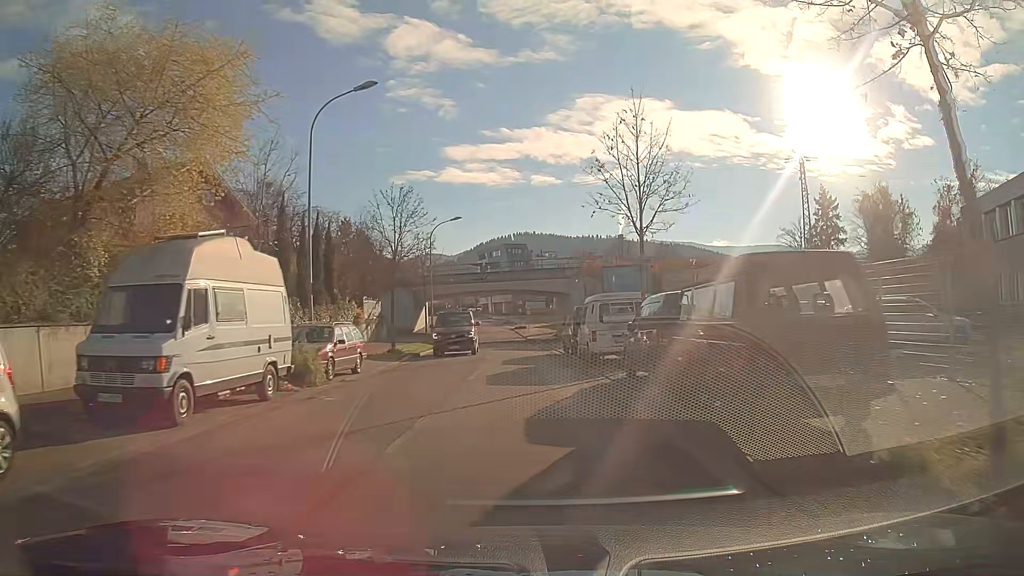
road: secondary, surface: asphalt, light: Day
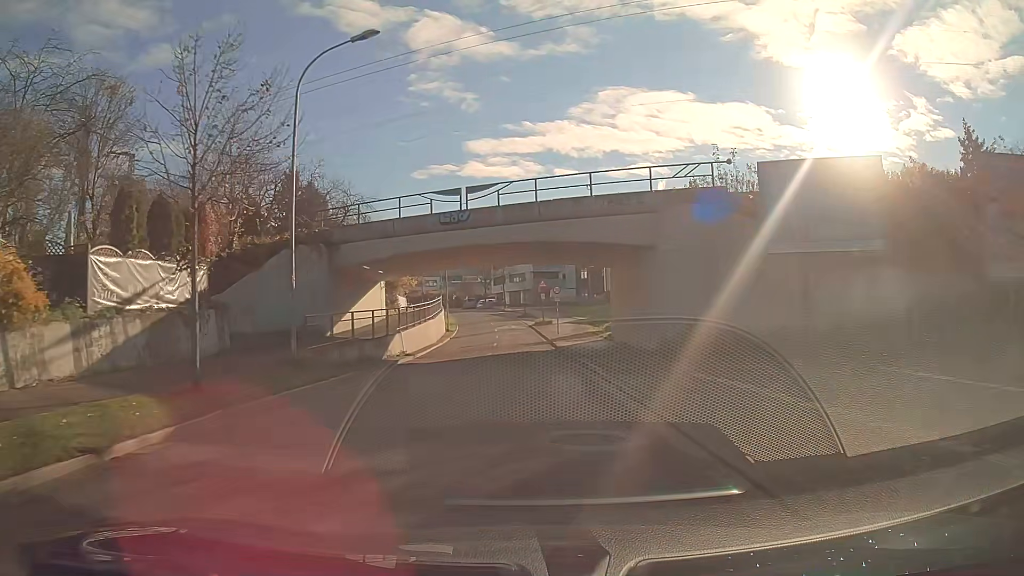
(-0.6, +33.3) m; -2°
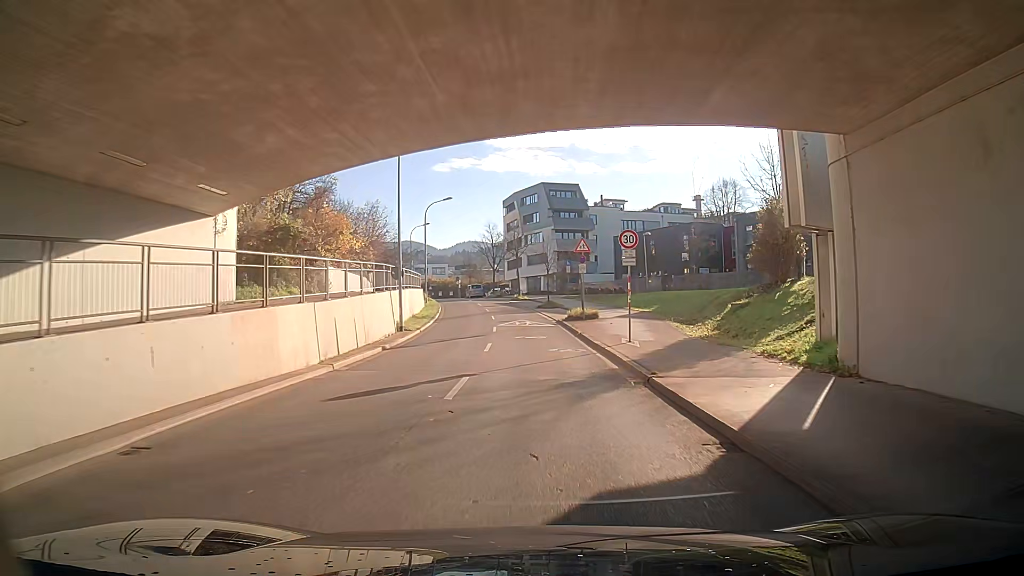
(-0.5, +27.1) m; -3°
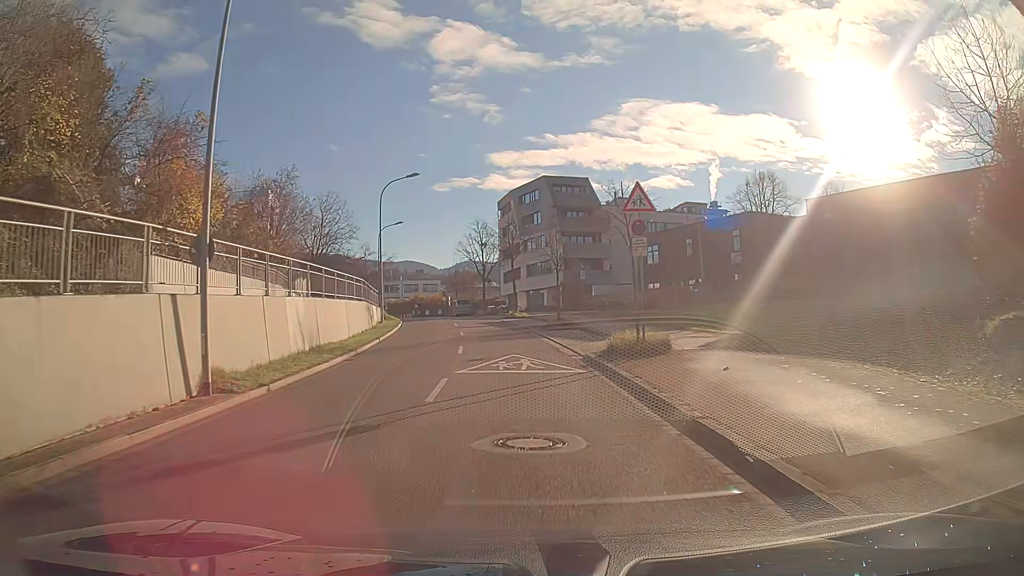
(-0.1, +17.7) m; +1°
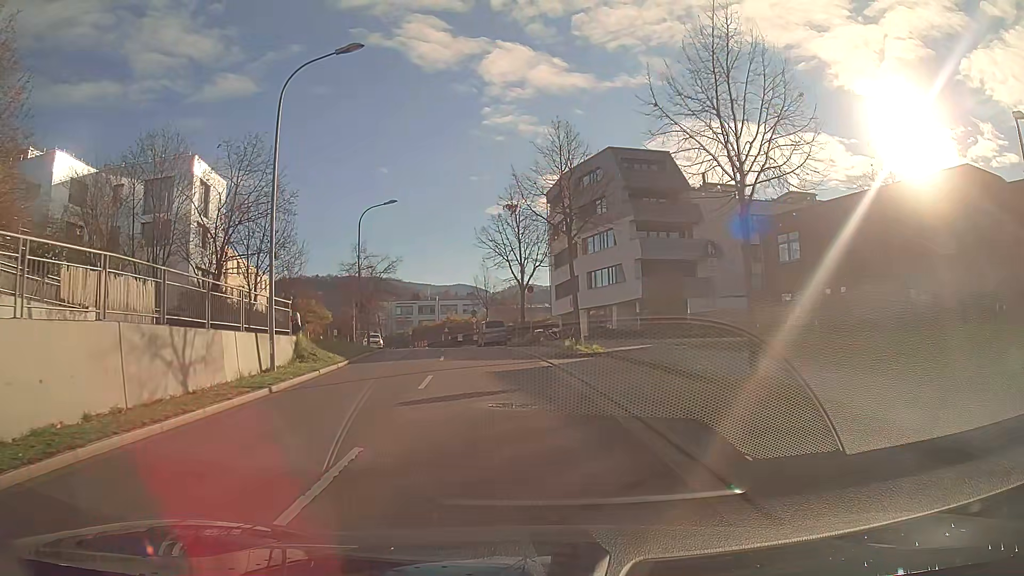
(-0.5, +23.9) m; -4°
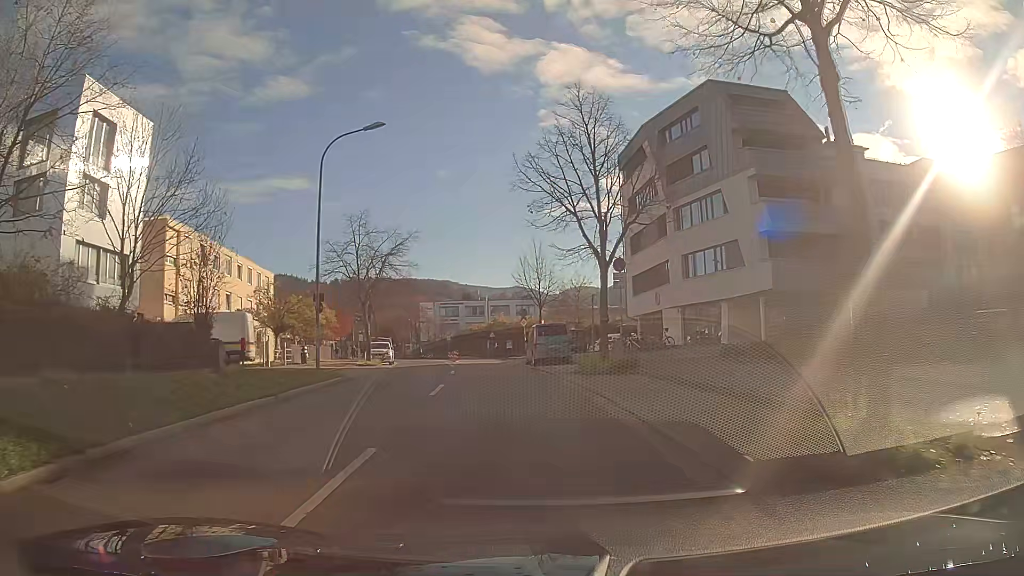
(-0.8, +17.9) m; -5°
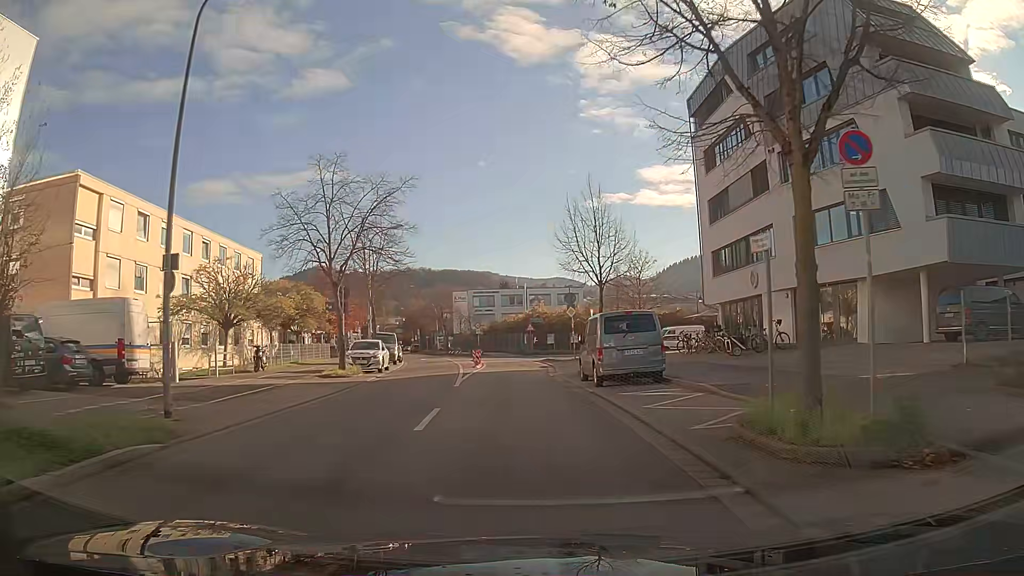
(-0.4, +13.1) m; -3°
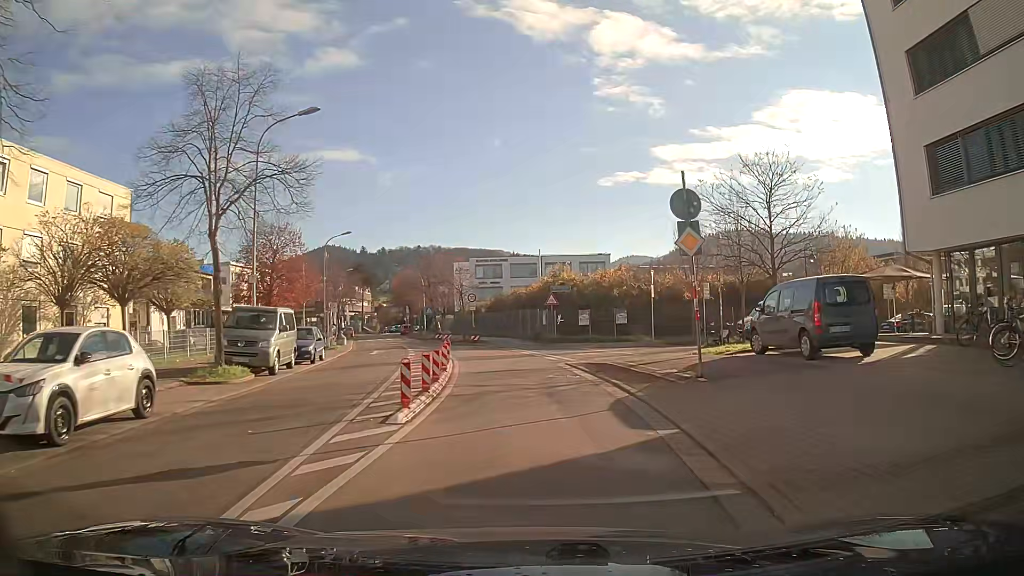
(-0.4, +22.6) m; -1°
(0, +10) (-1, +20) (-2, +30) (-5, +40) (-8, +49) (-11, +59) (-13, +68) (-16, +78) (-18, +88) (-20, +98) m
